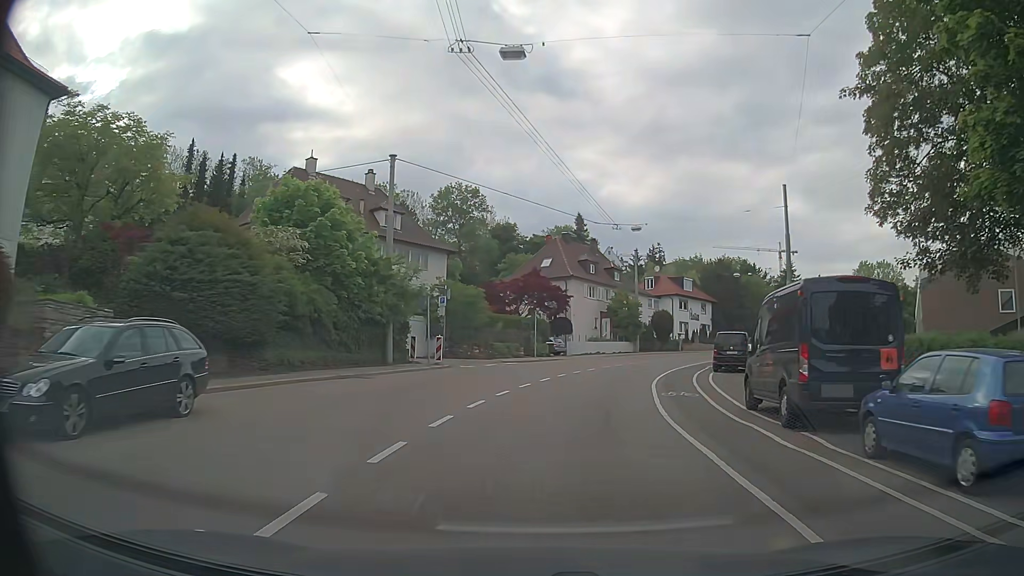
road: secondary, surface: asphalt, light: Day
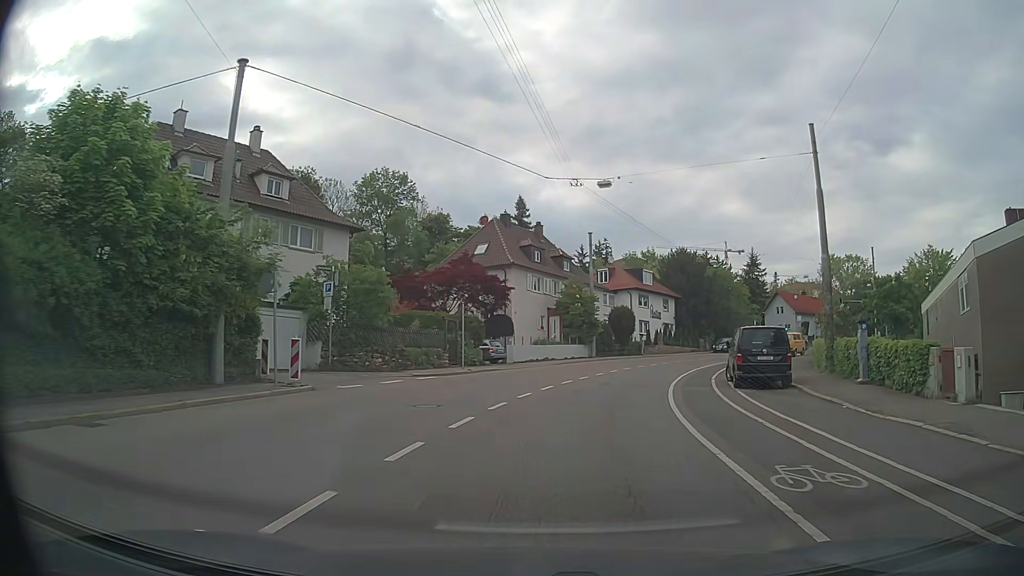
(+0.4, +12.0) m; +4°
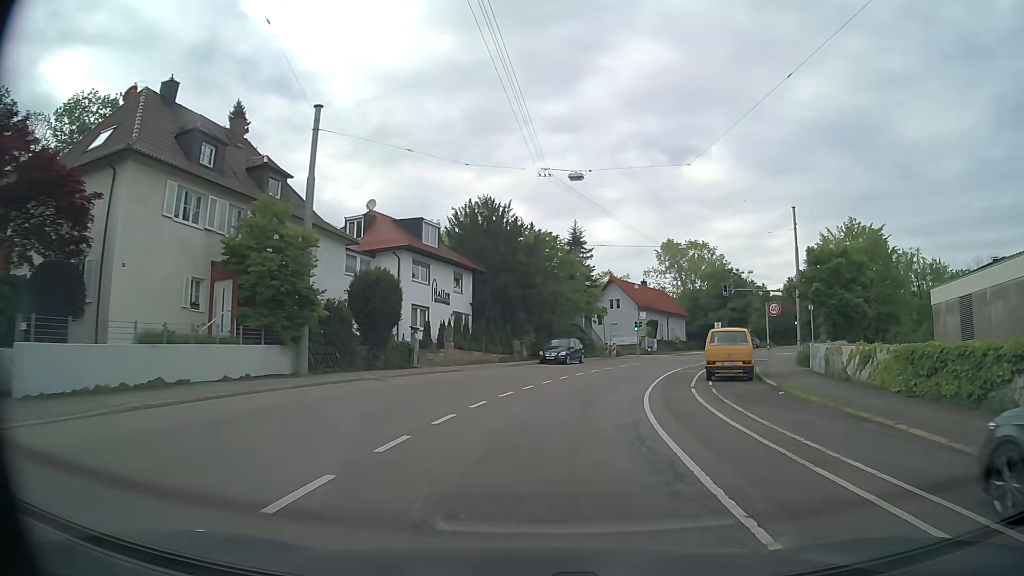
(+4.8, +29.3) m; +20°
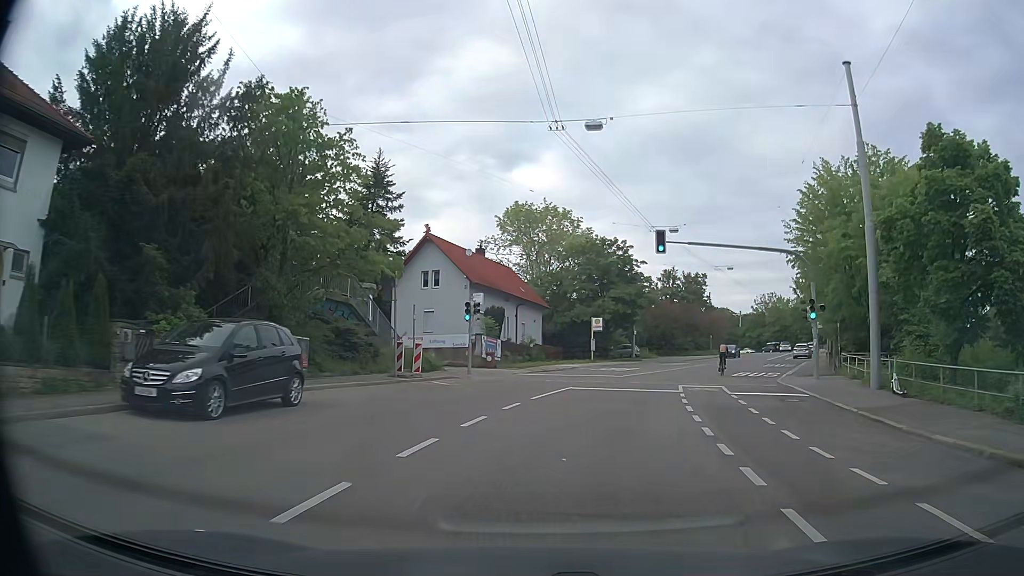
(+3.8, +30.5) m; +14°
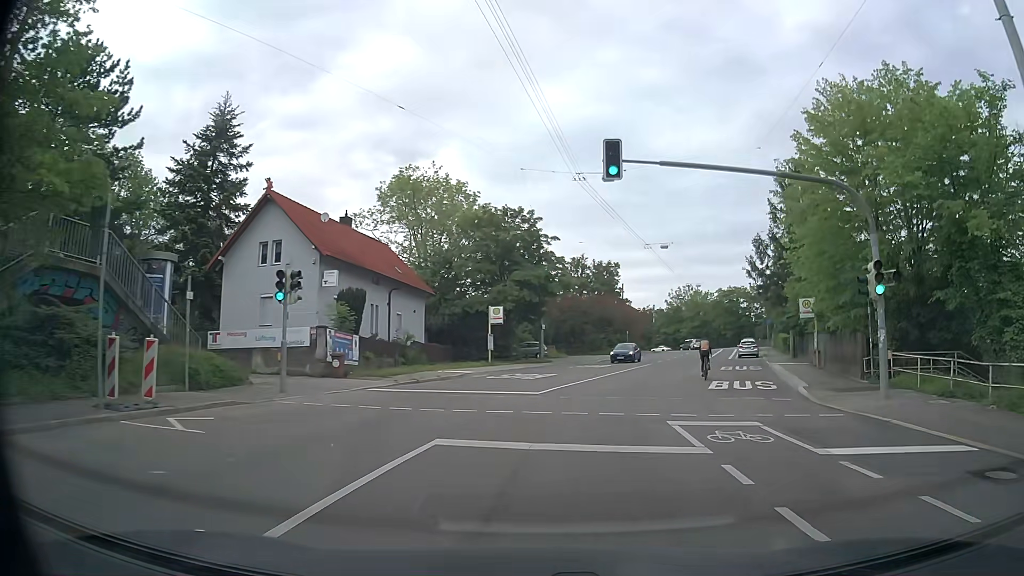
(+0.9, +12.4) m; +8°
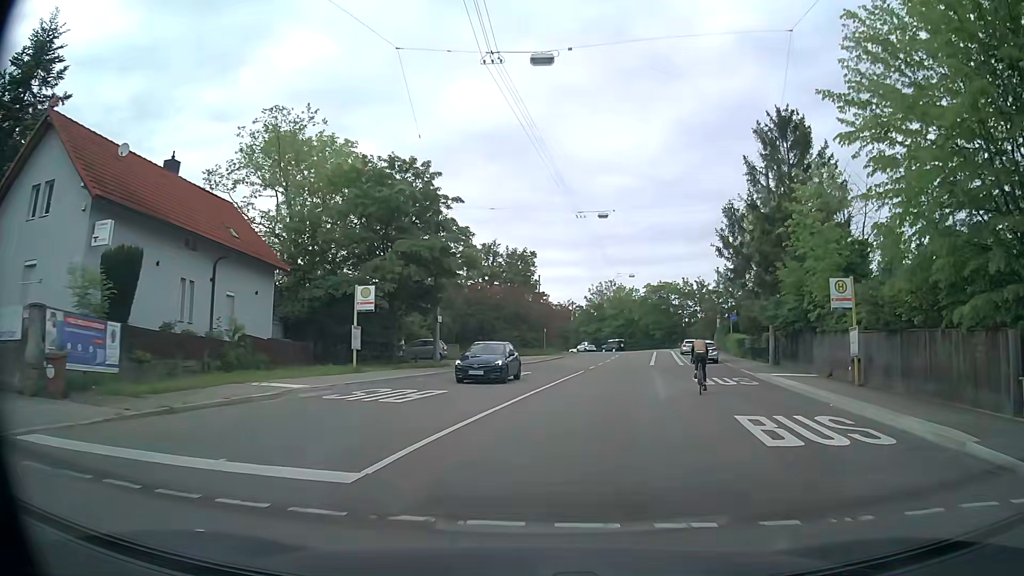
(+0.9, +12.2) m; +7°
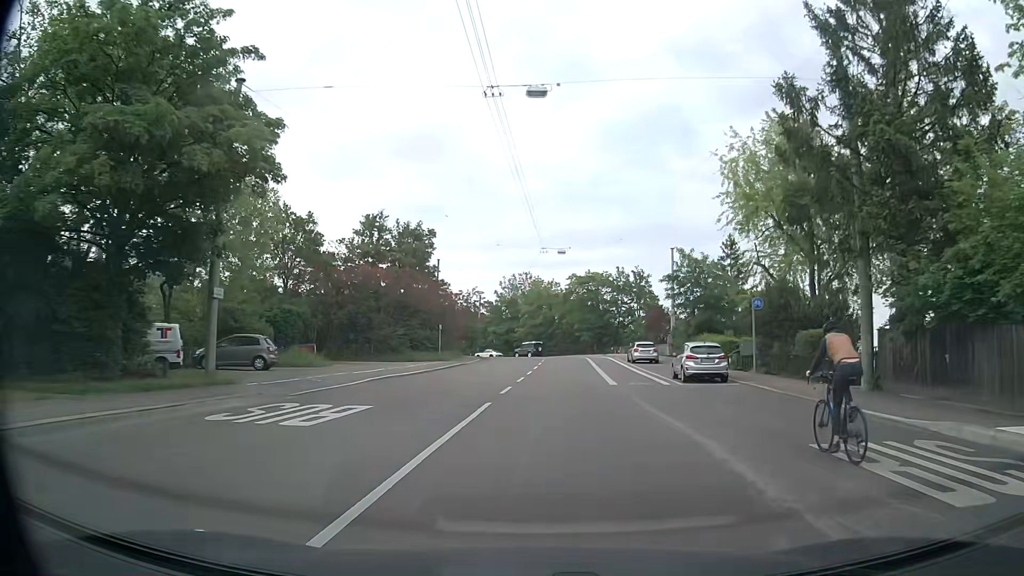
(+1.6, +18.8) m; +8°
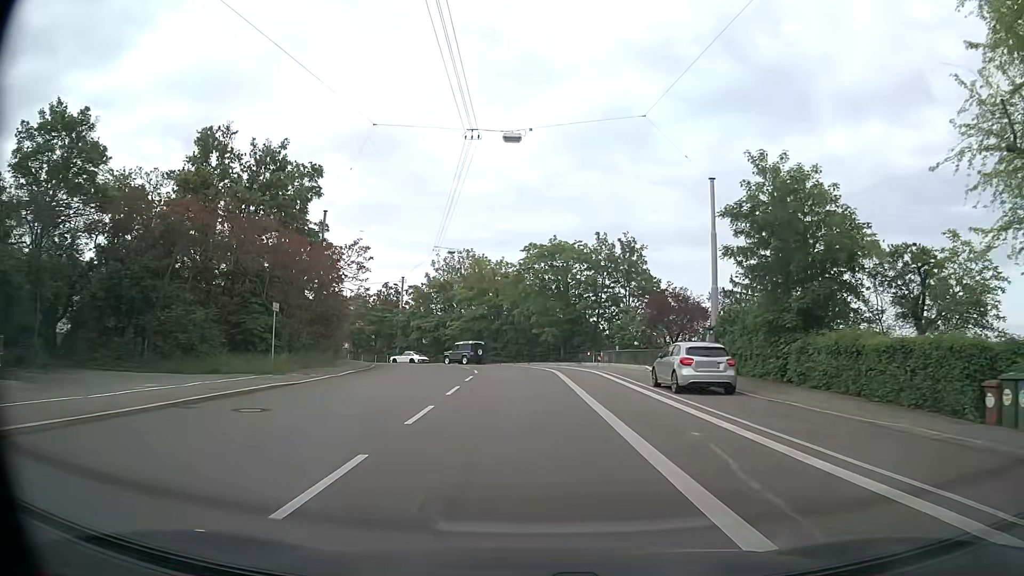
(+1.4, +26.2) m; +4°
(0, +10) (0, +20) (0, +30) (-1, +40) (-5, +49) (-11, +57) (-19, +62) (-29, +65) (-39, +65) (-48, +62) m
